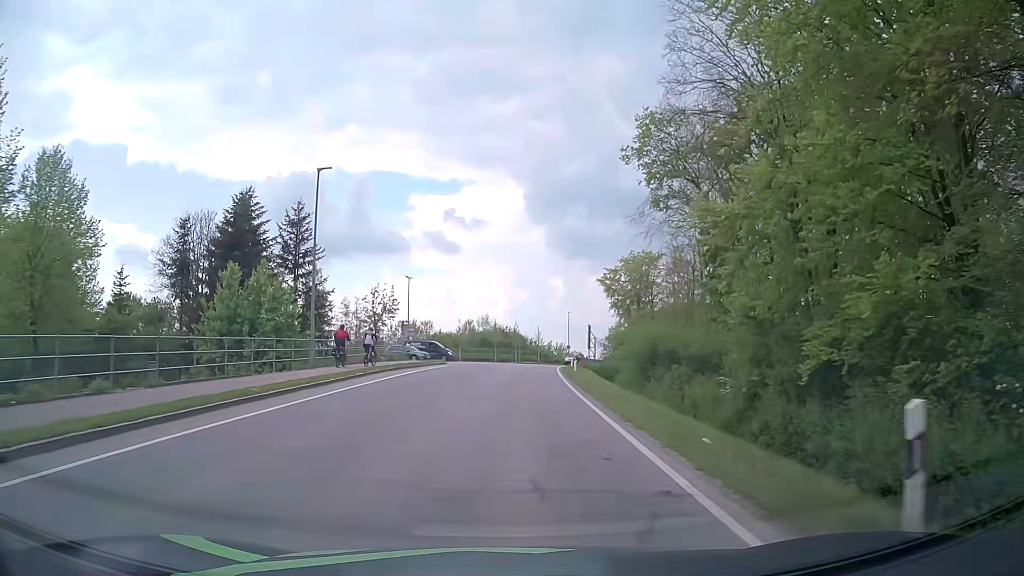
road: tertiary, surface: asphalt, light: Day
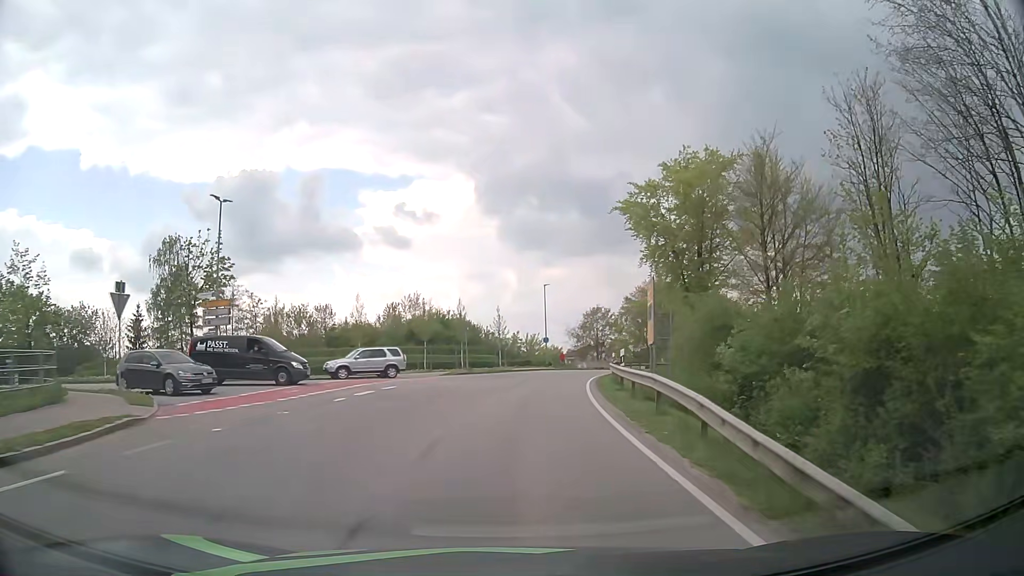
(+0.9, +37.5) m; +3°
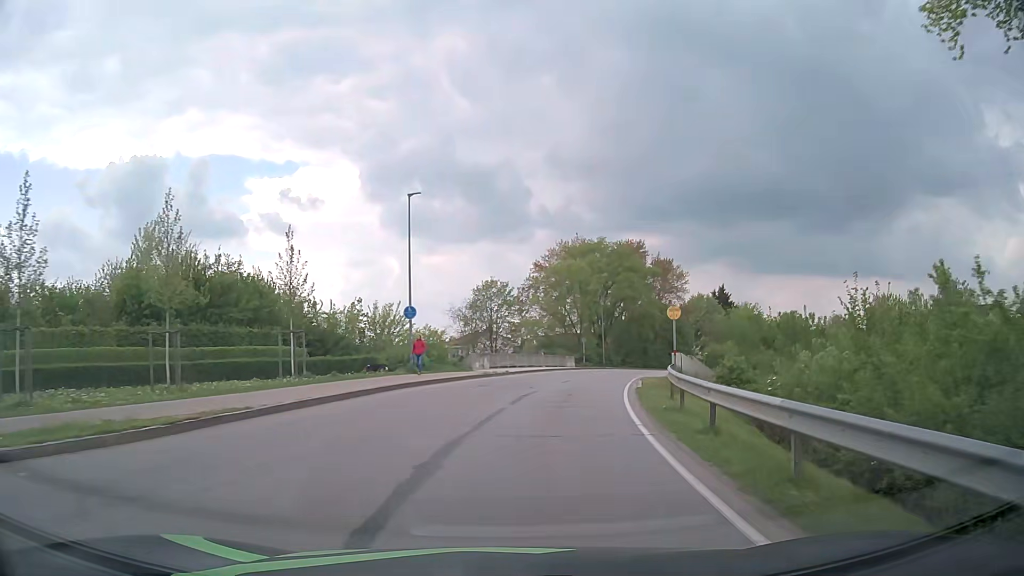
(+2.6, +35.6) m; +10°
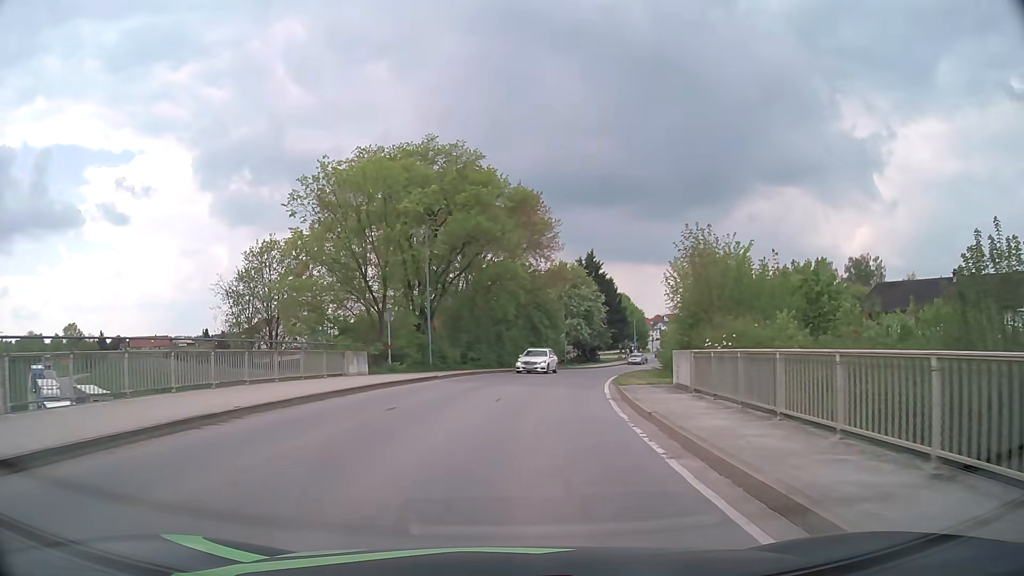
(+4.2, +33.6) m; +14°
(0, +10) (+1, +20) (+3, +30) (+5, +40) (+8, +49) (+11, +59) (+14, +68) (+17, +78) (+21, +87) (+25, +96) m
